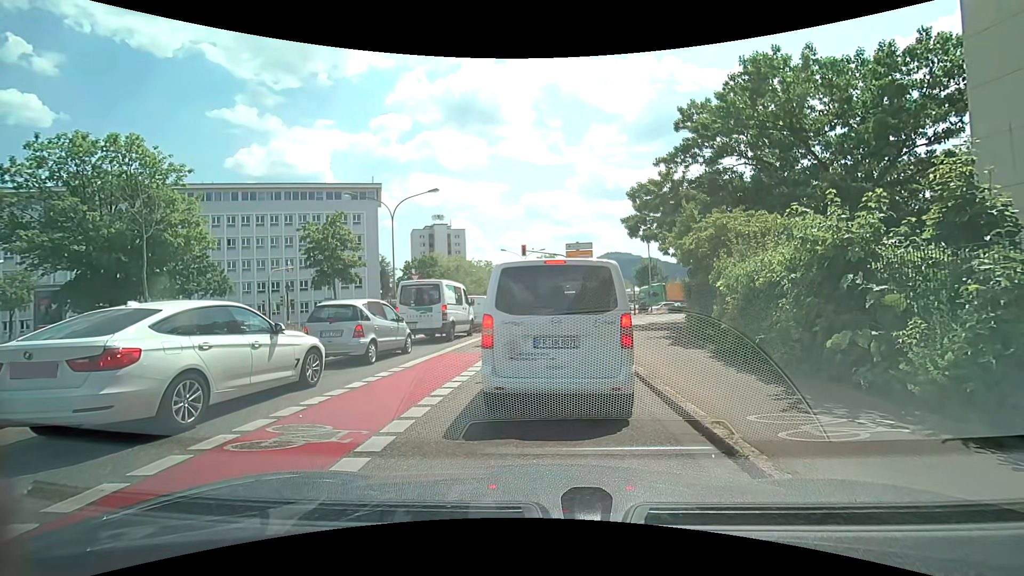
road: secondary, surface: asphalt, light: Day
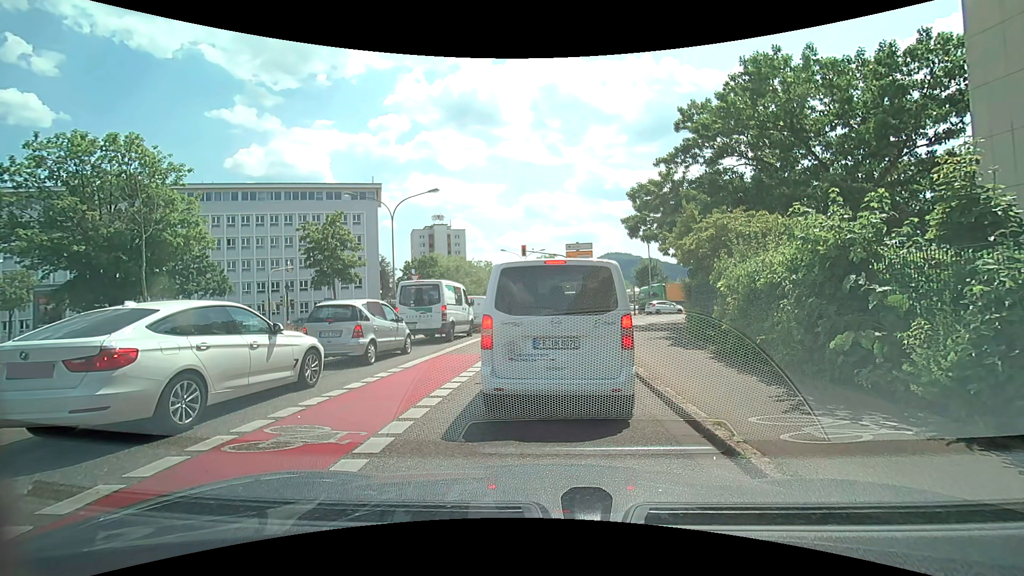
(0.0, +0.1) m; 0°
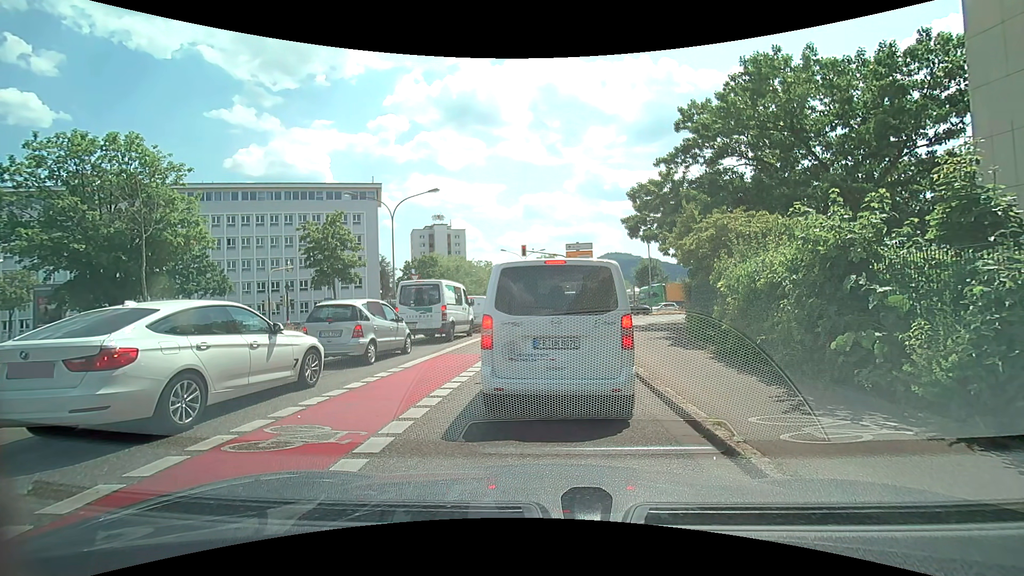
(0.0, 0.0) m; 0°
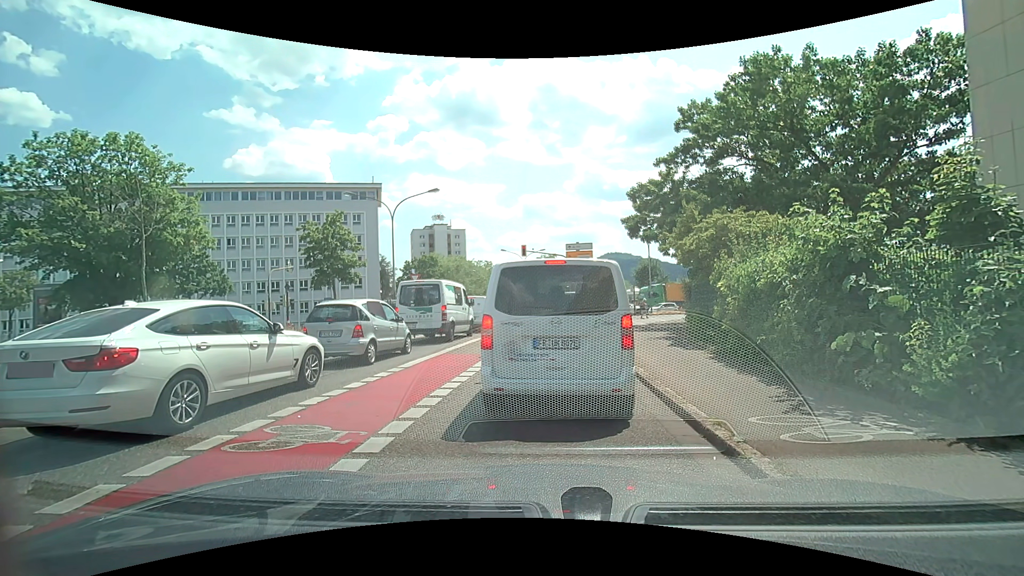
(0.0, 0.0) m; 0°
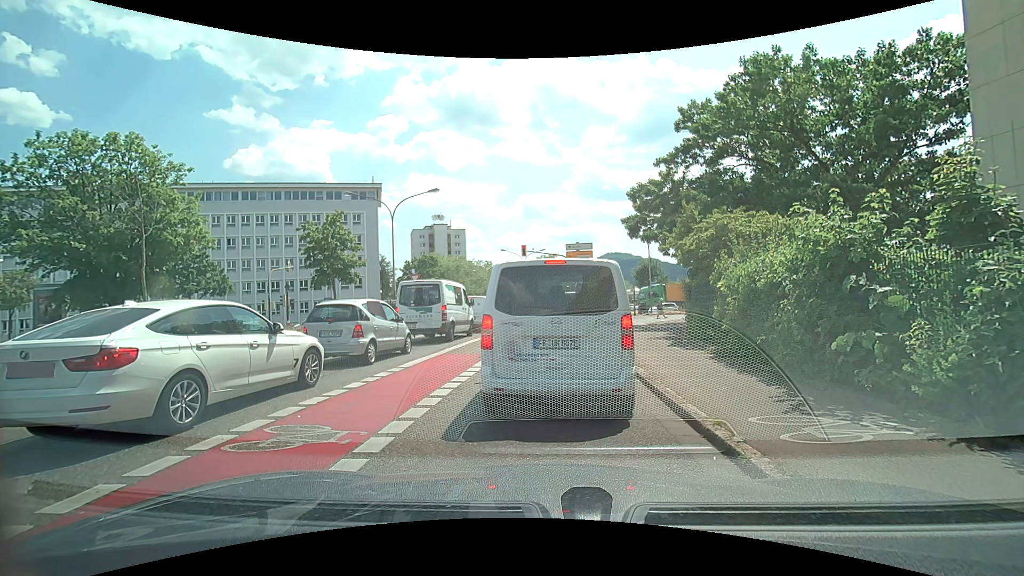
(0.0, 0.0) m; 0°
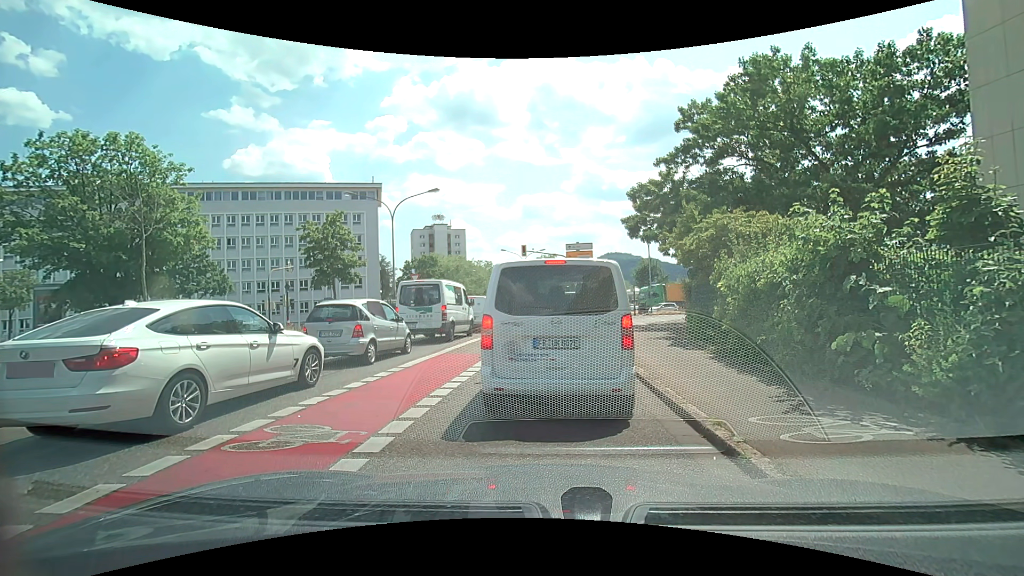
(0.0, 0.0) m; 0°
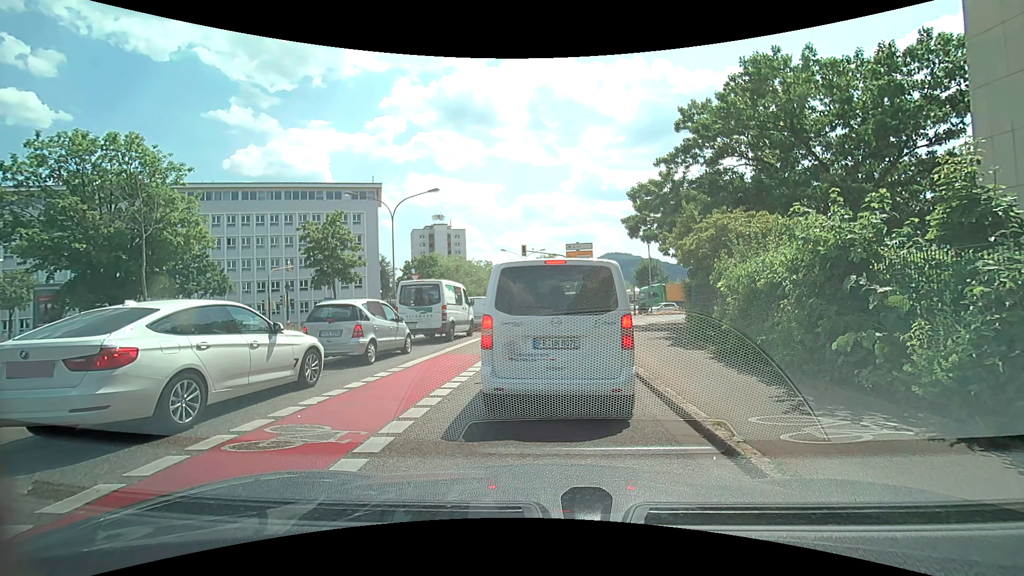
(0.0, 0.0) m; 0°
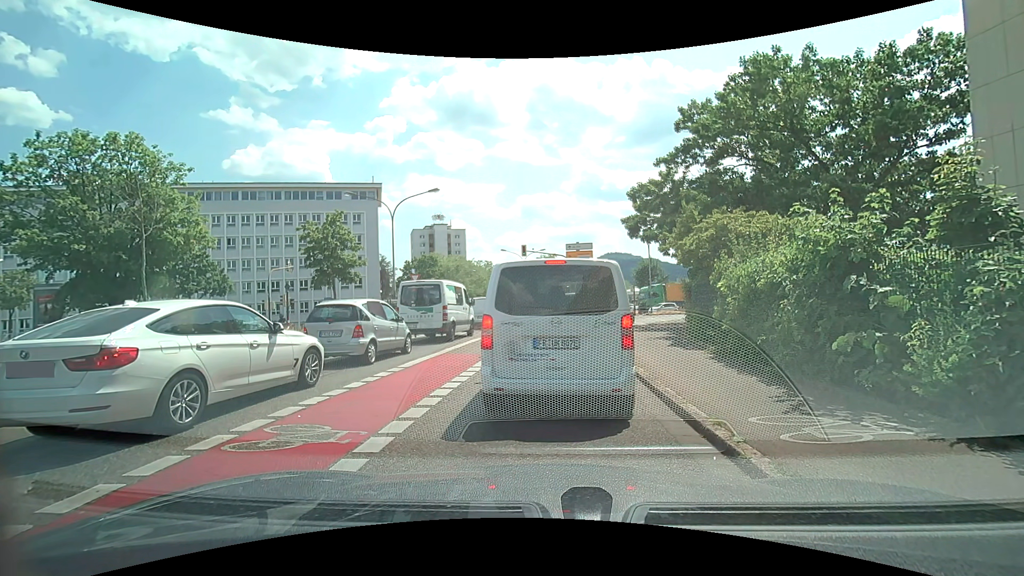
(0.0, 0.0) m; 0°
